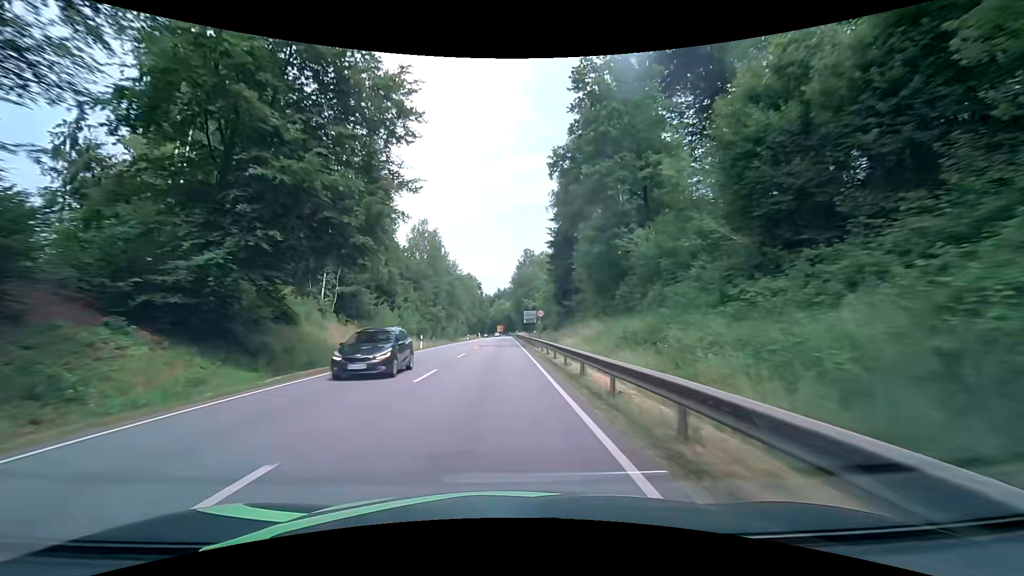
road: primary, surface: asphalt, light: Day
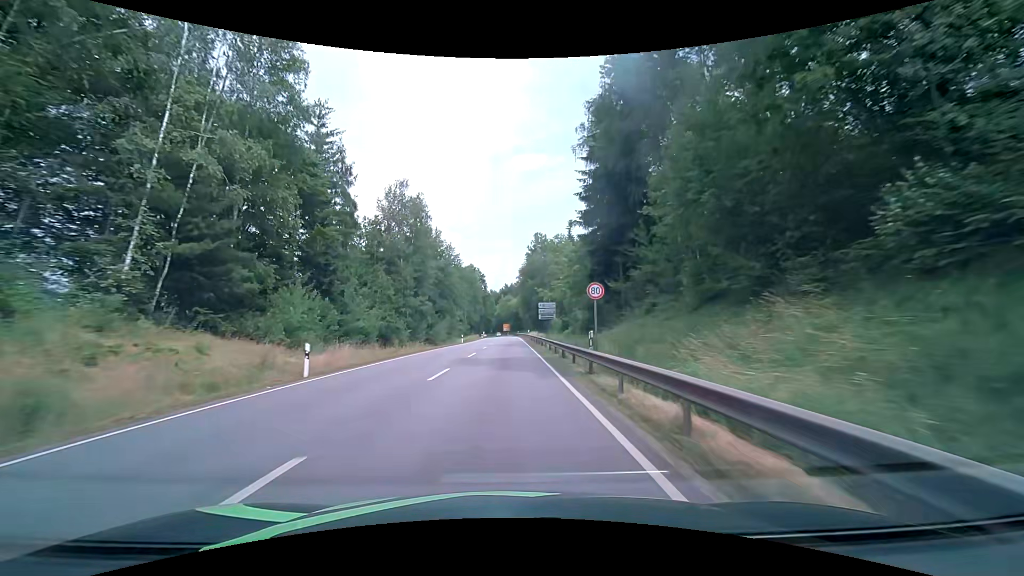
(-0.1, +23.6) m; -1°
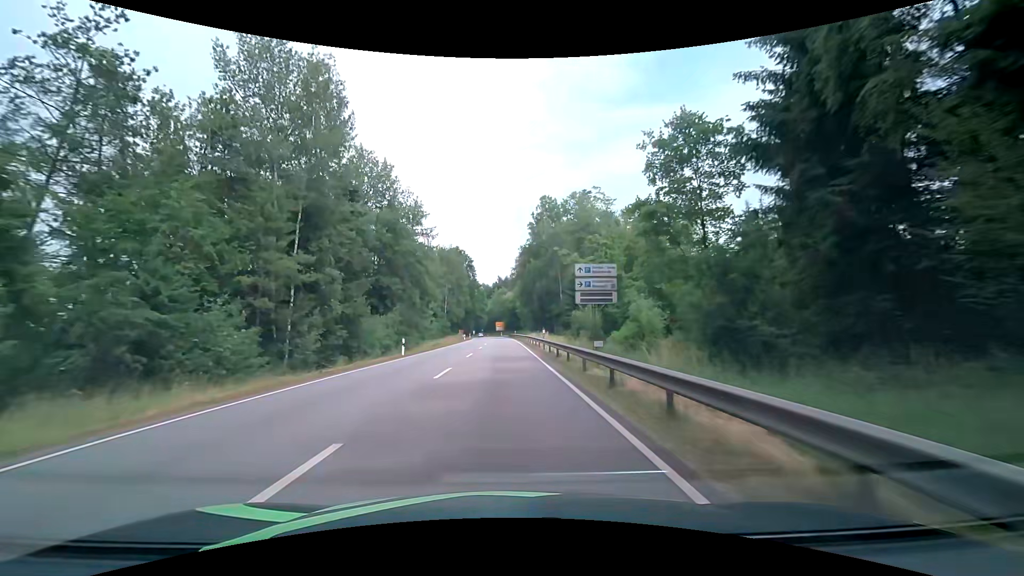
(+0.1, +35.2) m; 0°
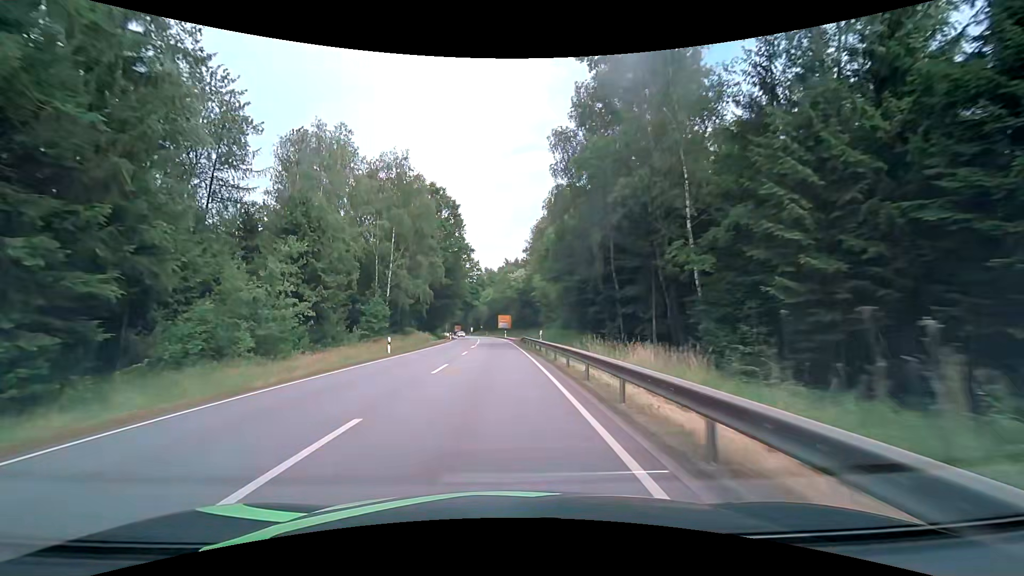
(+0.5, +58.4) m; 0°
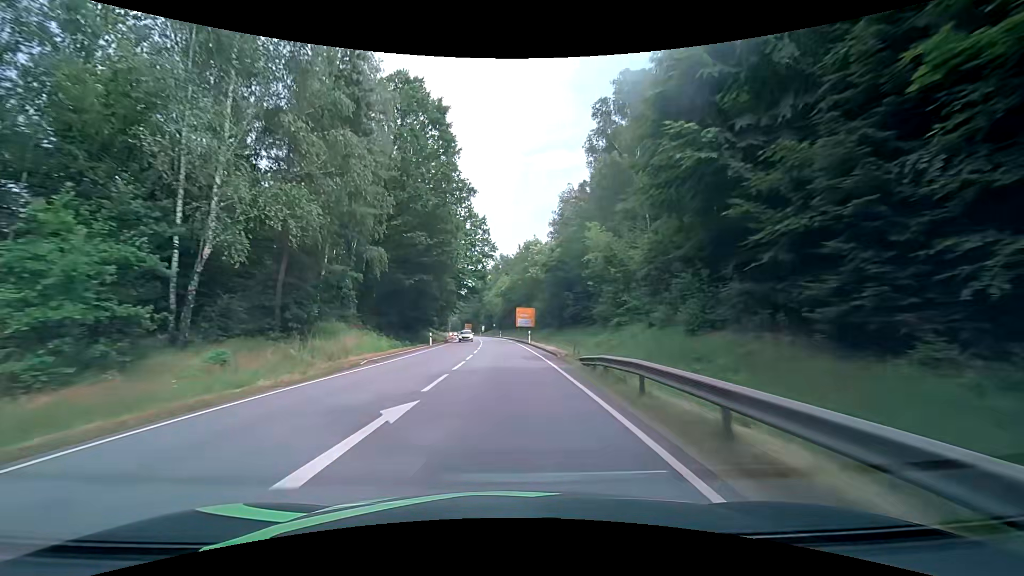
(-0.8, +35.4) m; -2°
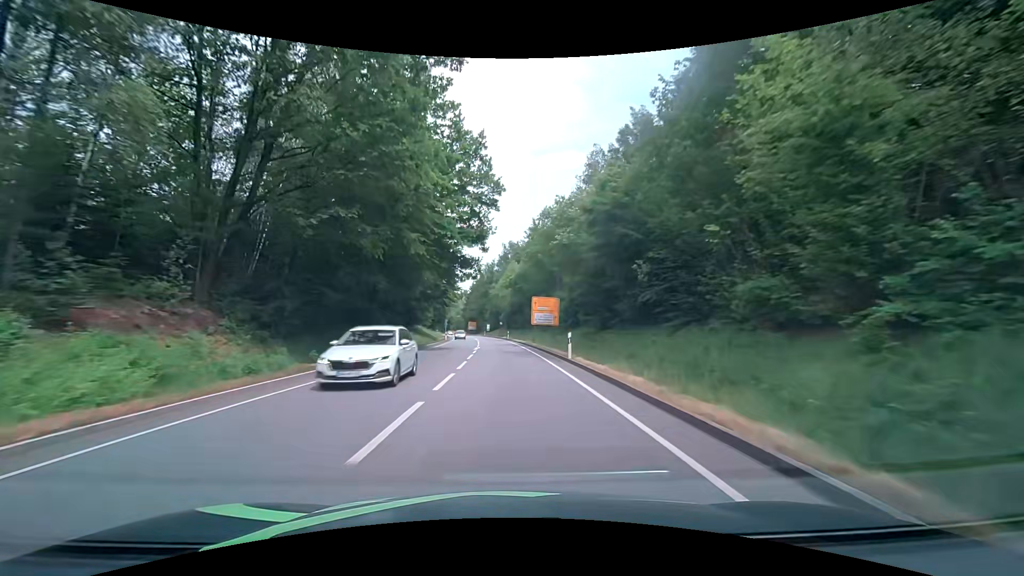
(-0.4, +23.9) m; -1°
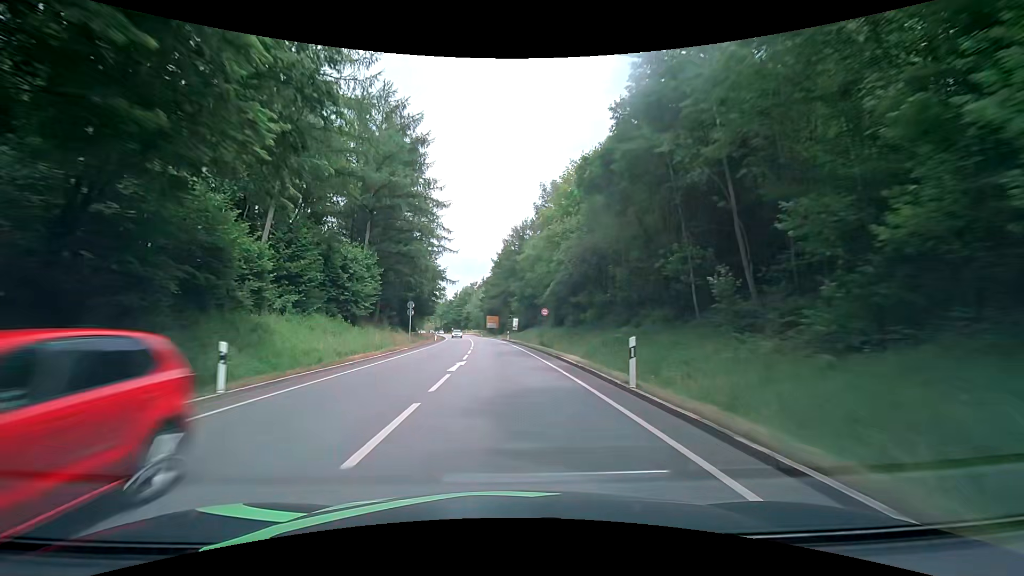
(-2.5, +60.0) m; -4°
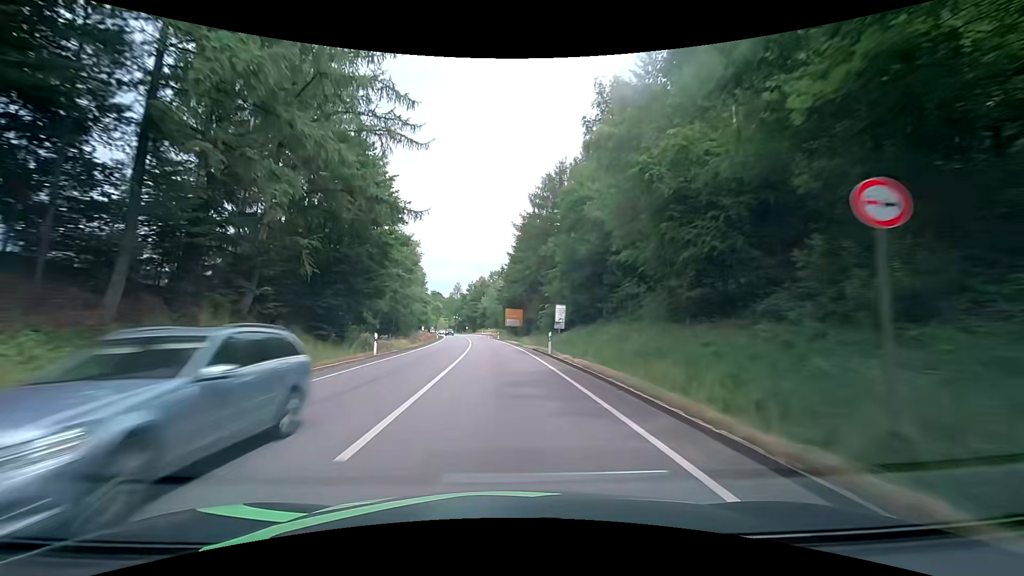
(-1.0, +36.1) m; -3°
(0, +10) (0, +20) (-1, +30) (-1, +40) (-2, +50) (-3, +60) (-3, +70) (-4, +80) (-6, +90) (-7, +100) m
